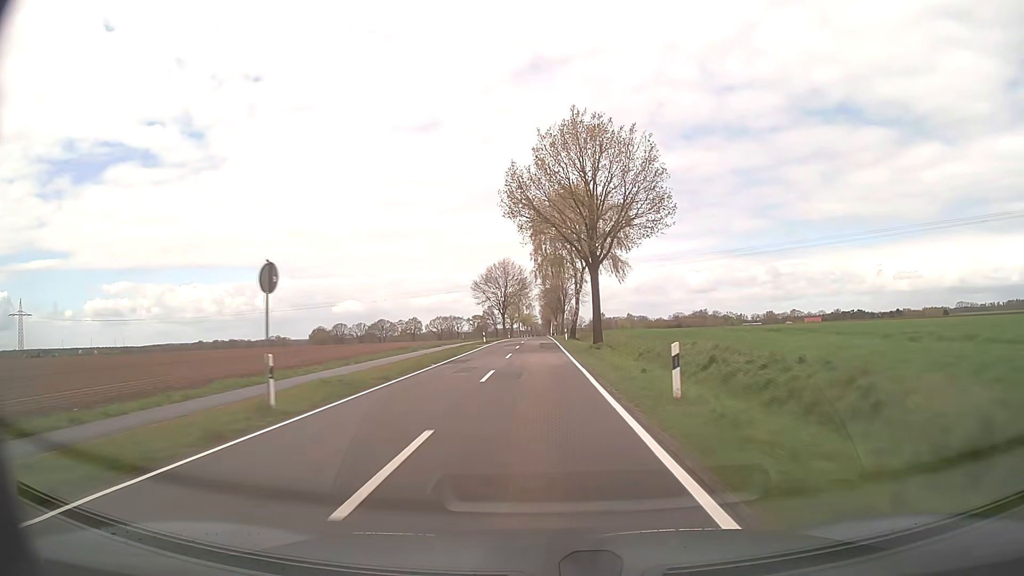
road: secondary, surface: asphalt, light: Day
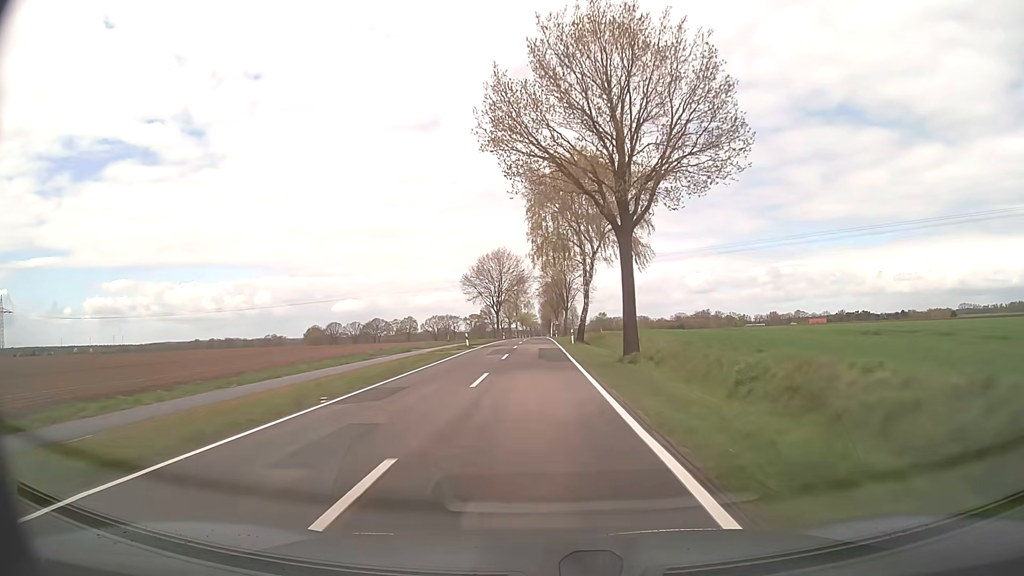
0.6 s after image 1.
(0.0, +14.1) m; 0°
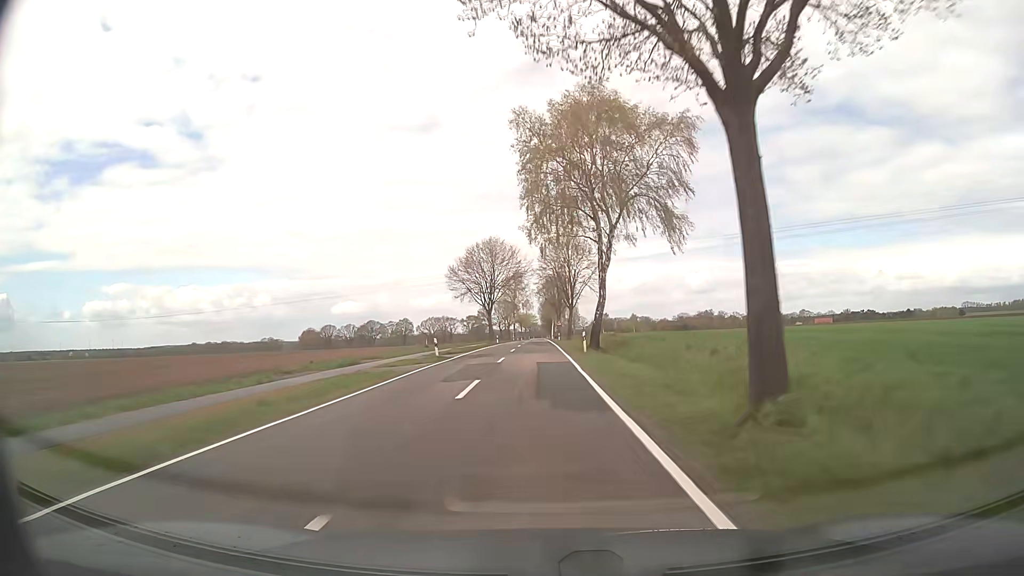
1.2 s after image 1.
(0.0, +14.3) m; 0°
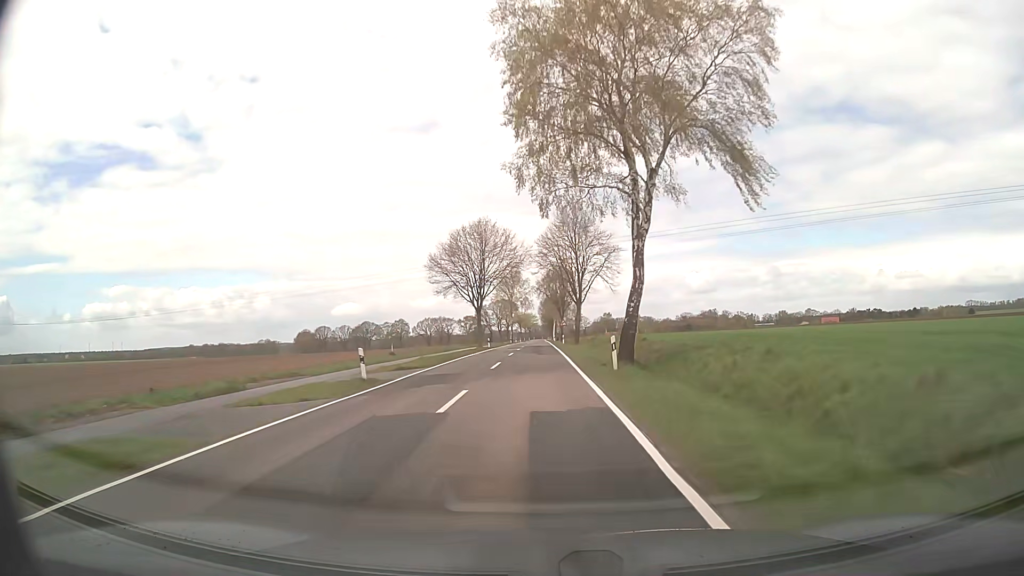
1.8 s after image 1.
(0.0, +14.5) m; 0°
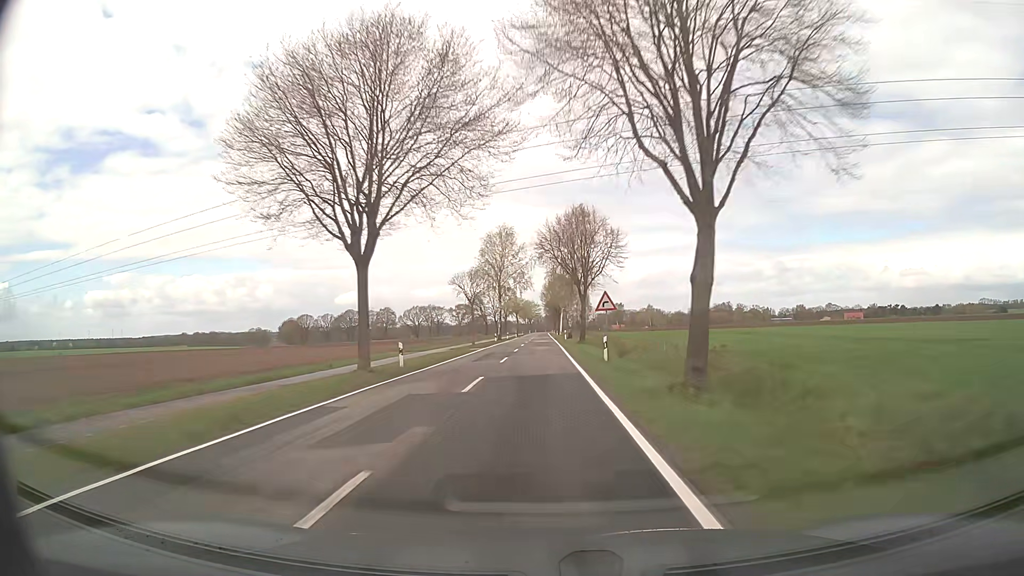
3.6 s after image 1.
(-0.1, +44.6) m; 0°
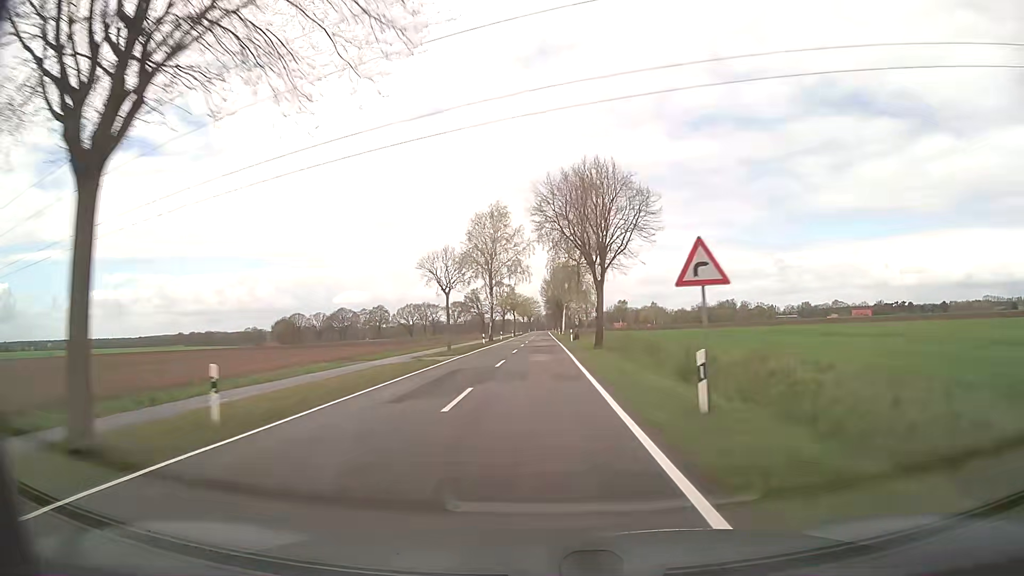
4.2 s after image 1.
(0.0, +15.2) m; 0°
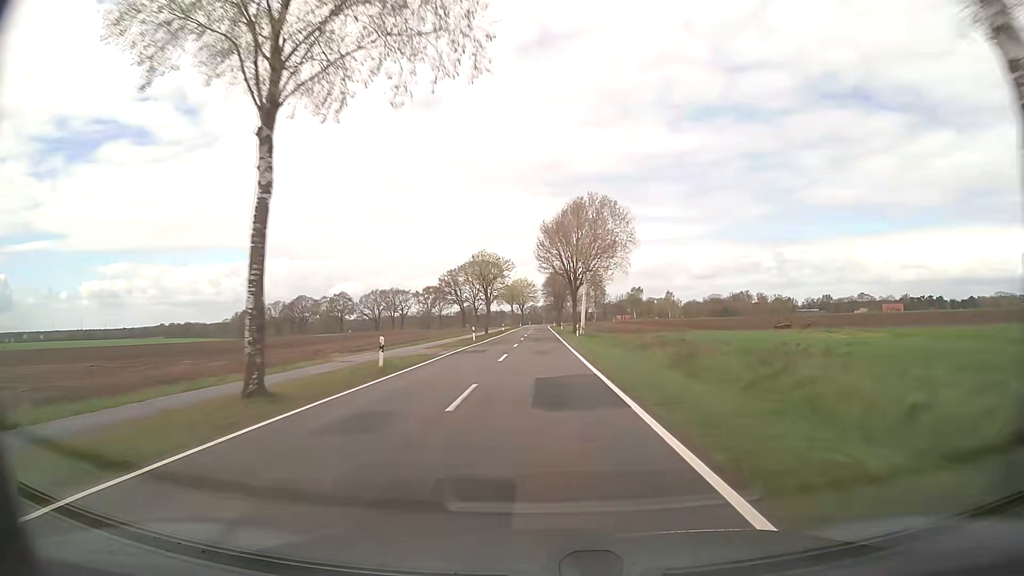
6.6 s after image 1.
(-0.1, +61.0) m; 0°
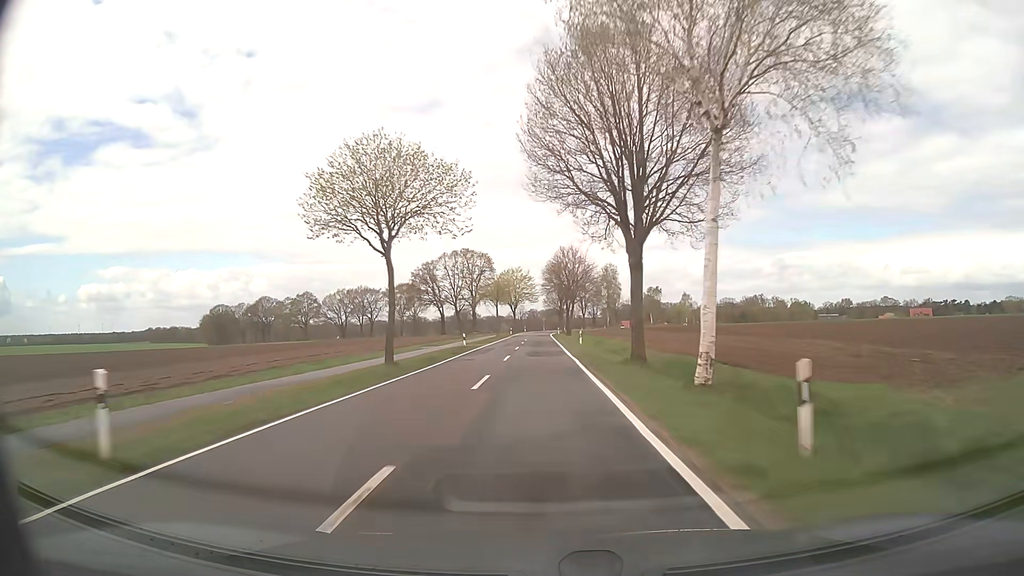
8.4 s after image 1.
(0.0, +43.6) m; 0°
(0, +10) (0, +20) (0, +30) (0, +40) (0, +50) (0, +60) (0, +70) (0, +80) (0, +90) (0, +100) m
